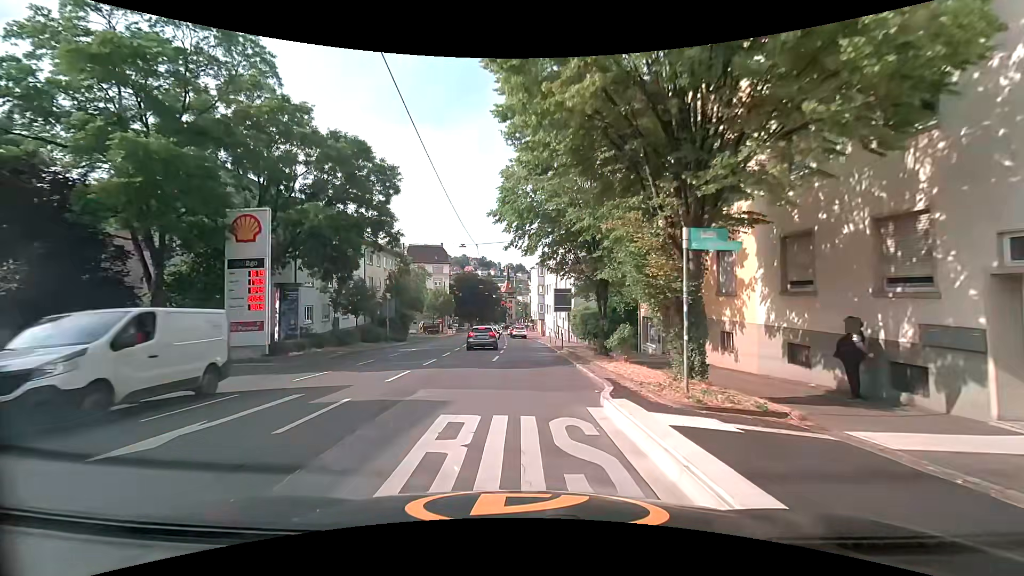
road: secondary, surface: asphalt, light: Day
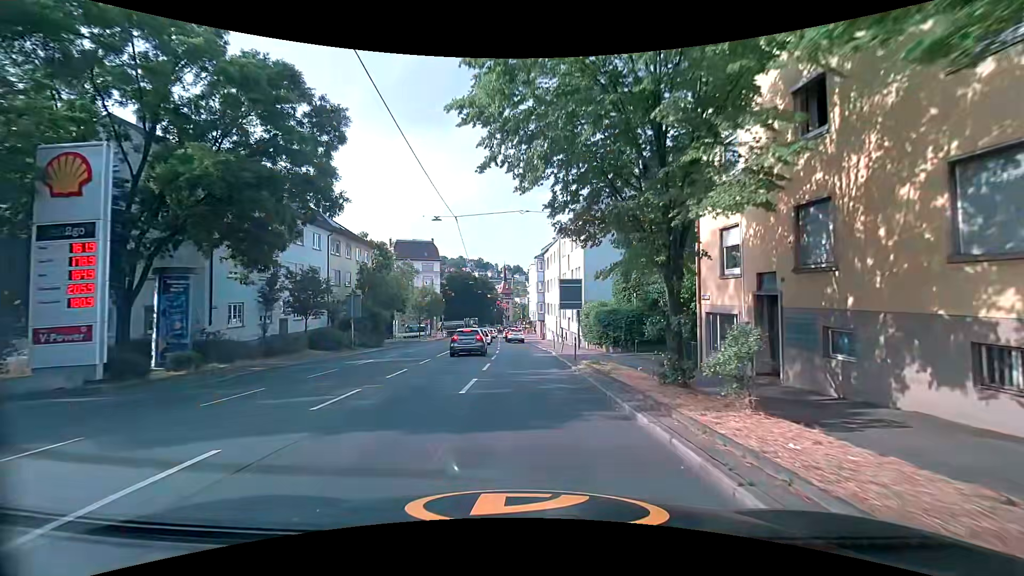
(0.0, +9.6) m; -1°
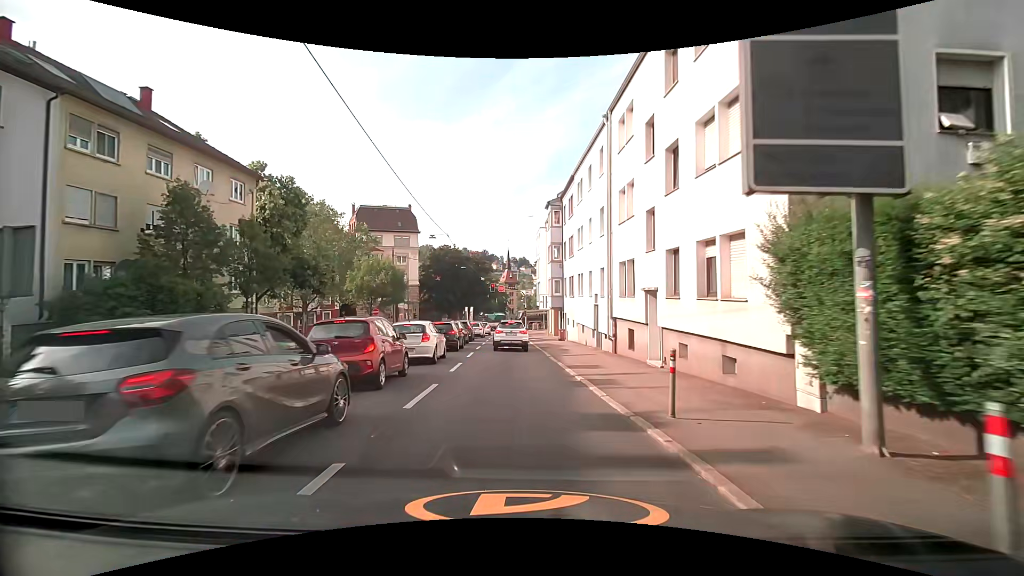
(+0.7, +27.0) m; +1°
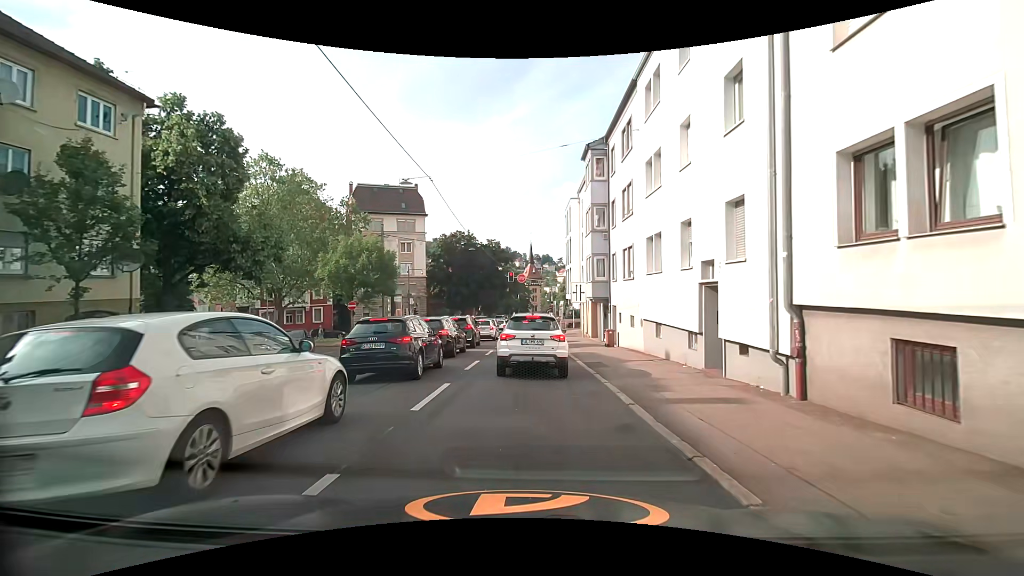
(-0.3, +12.2) m; -4°
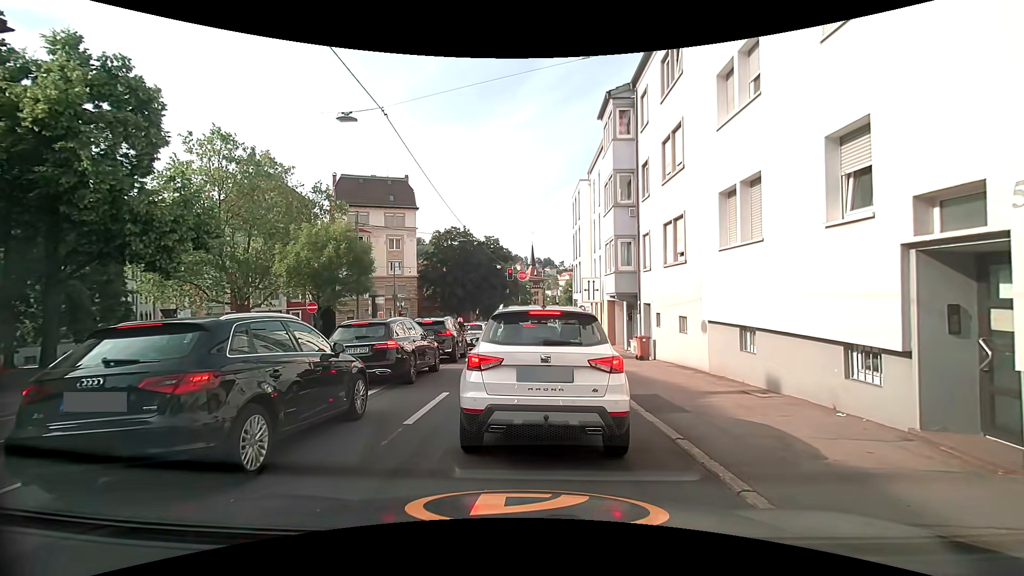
(+0.1, +6.4) m; -1°
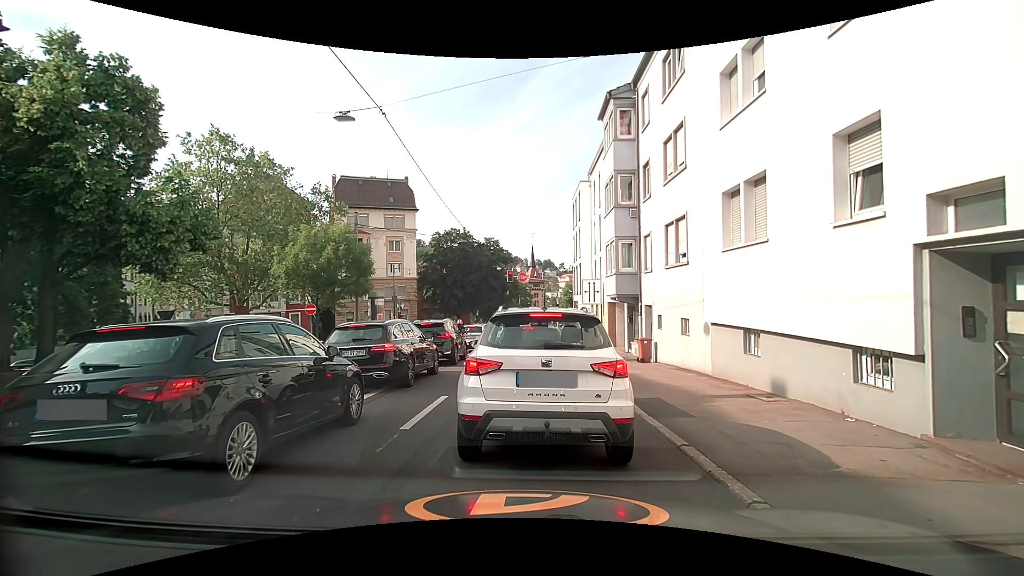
(0.0, +0.3) m; 0°
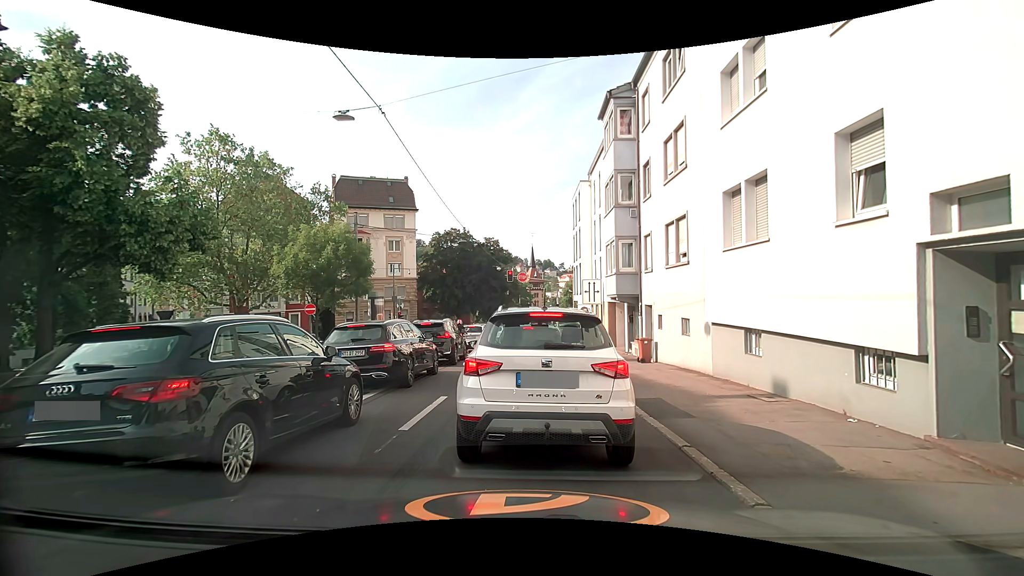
(0.0, +0.1) m; 0°
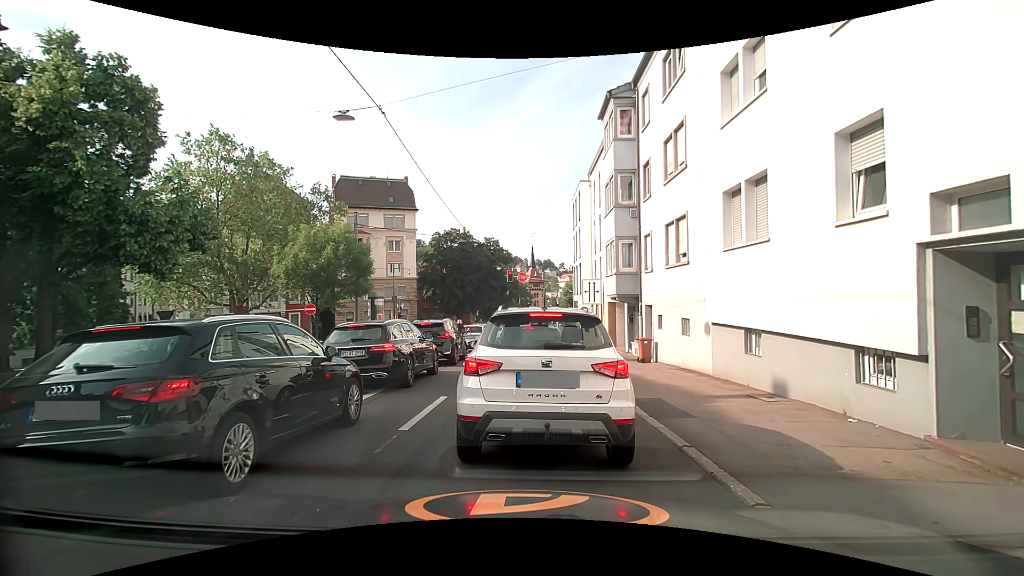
(0.0, 0.0) m; 0°
